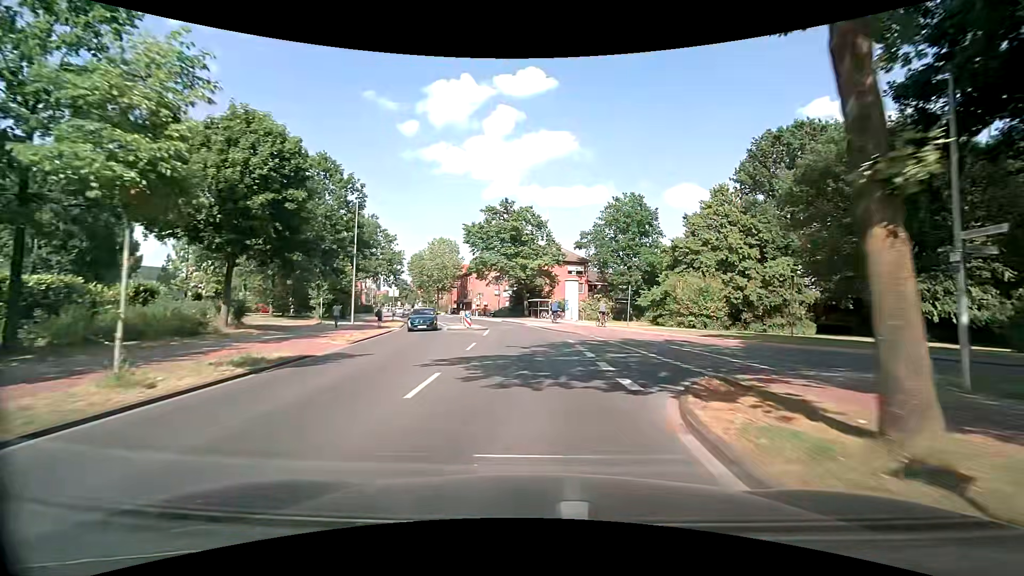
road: tertiary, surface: asphalt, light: Day
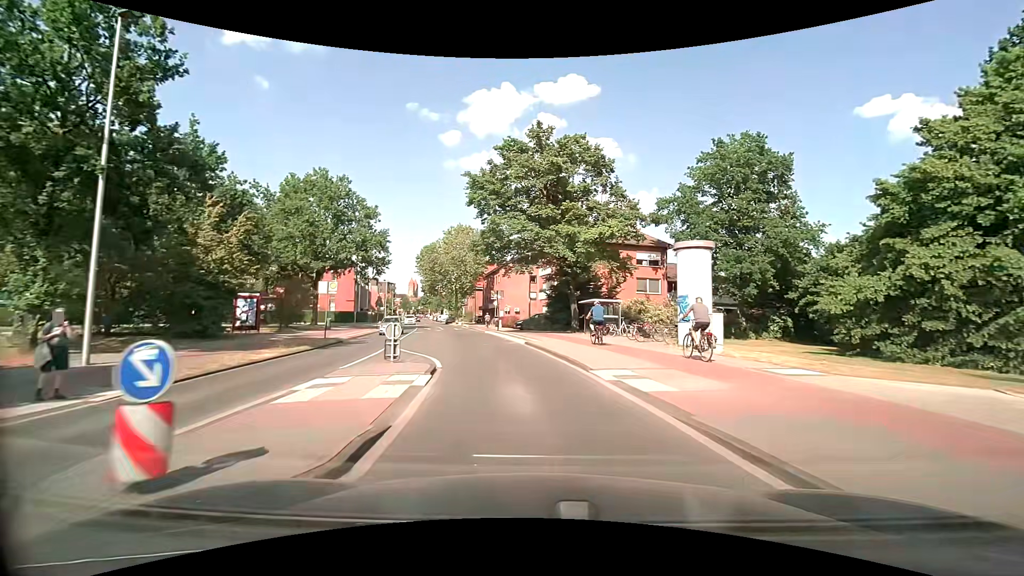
(-1.0, +27.3) m; -5°
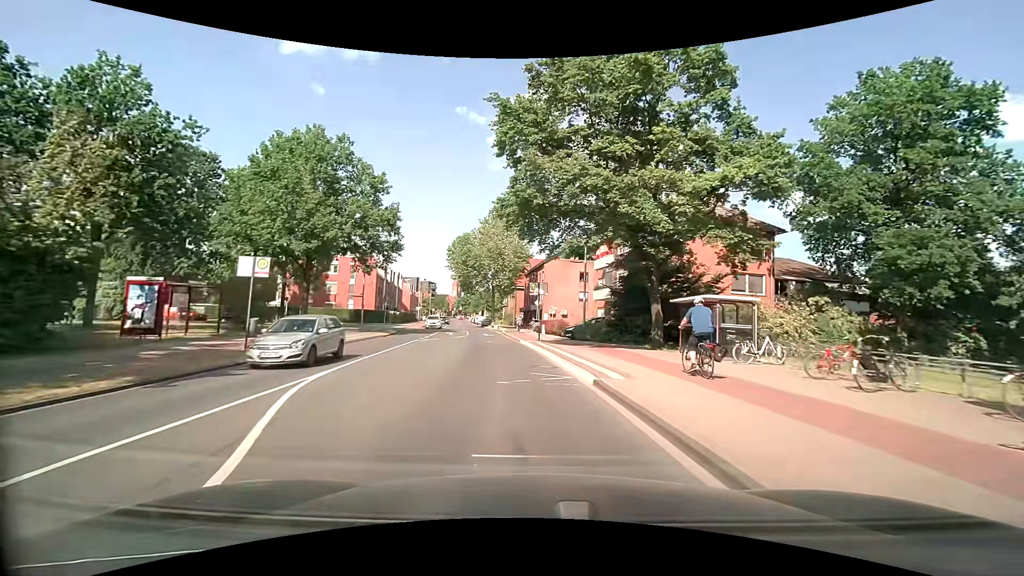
(-0.7, +13.1) m; -5°
(0, +10) (-1, +20) (-2, +30) (-4, +40) (-5, +50) (-7, +60) (-8, +69) (-10, +79) (-12, +89) (-13, +99) m
